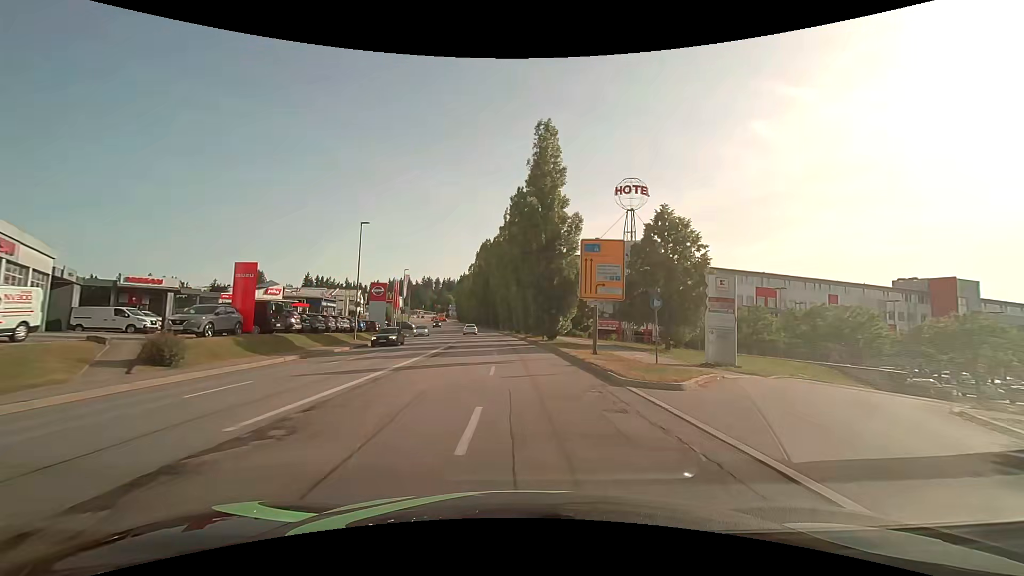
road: tertiary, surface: asphalt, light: Day
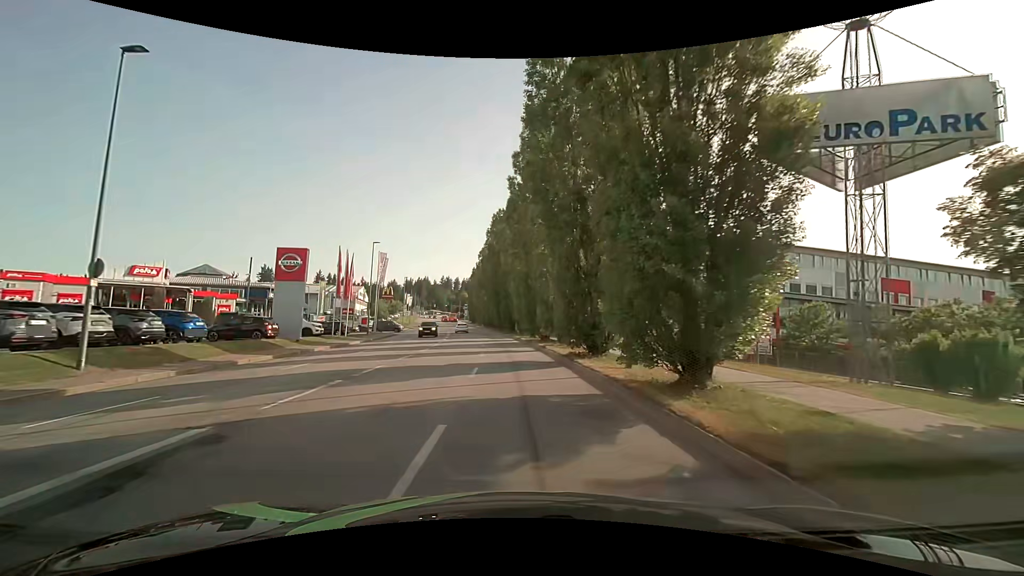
(-0.1, +28.3) m; -2°
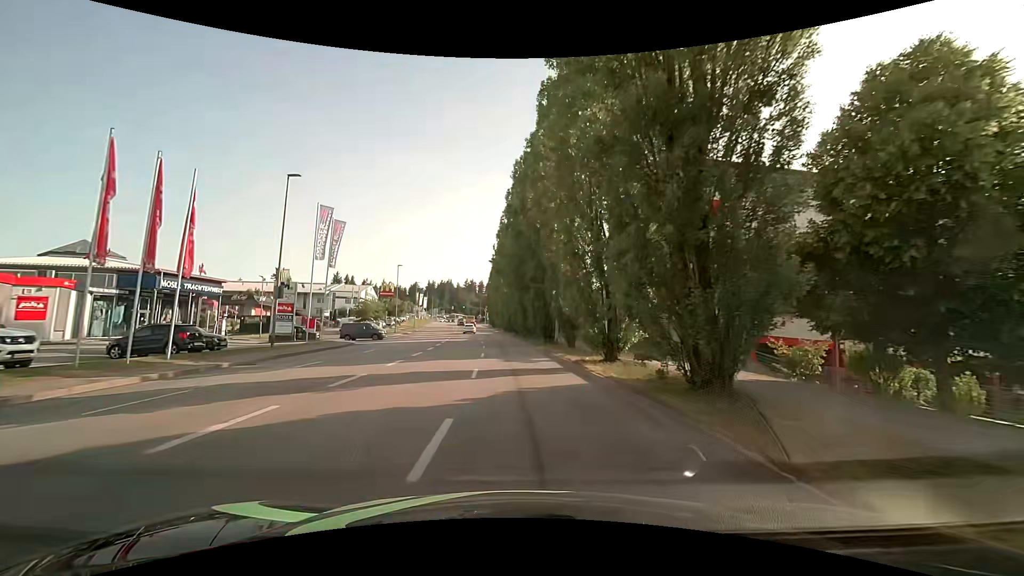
(-0.9, +26.7) m; -3°
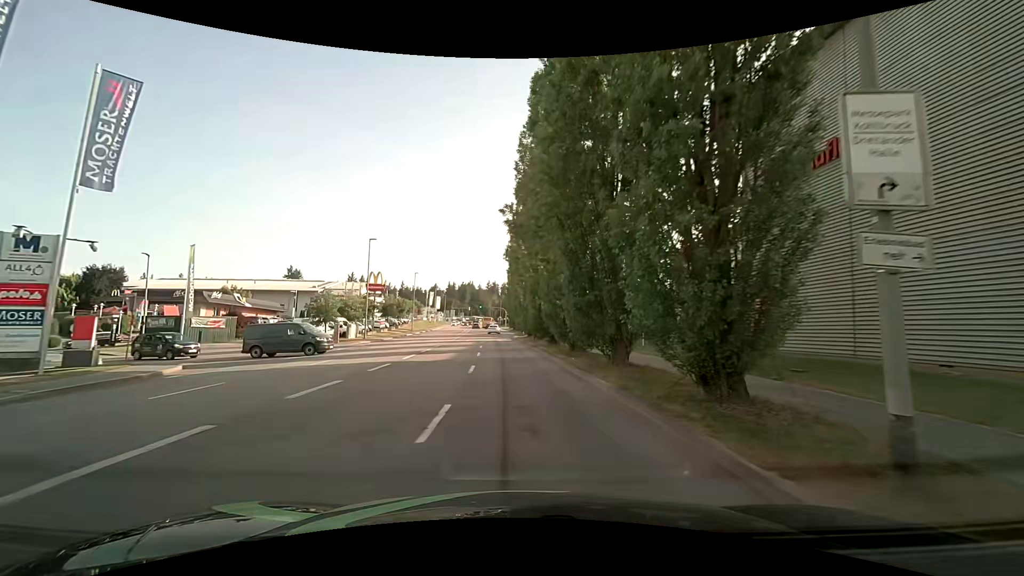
(-0.5, +25.7) m; -3°
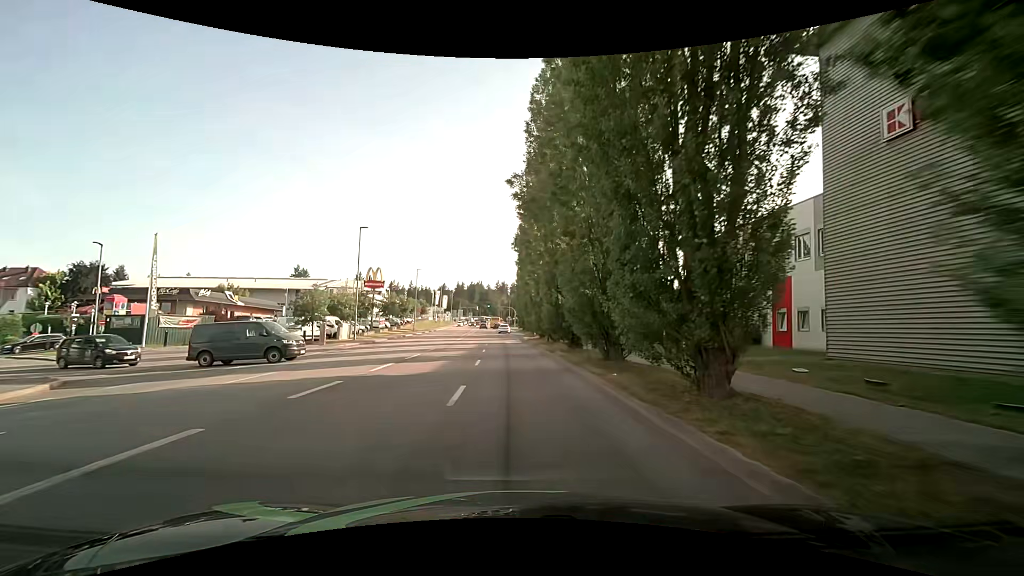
(0.0, +6.3) m; -1°
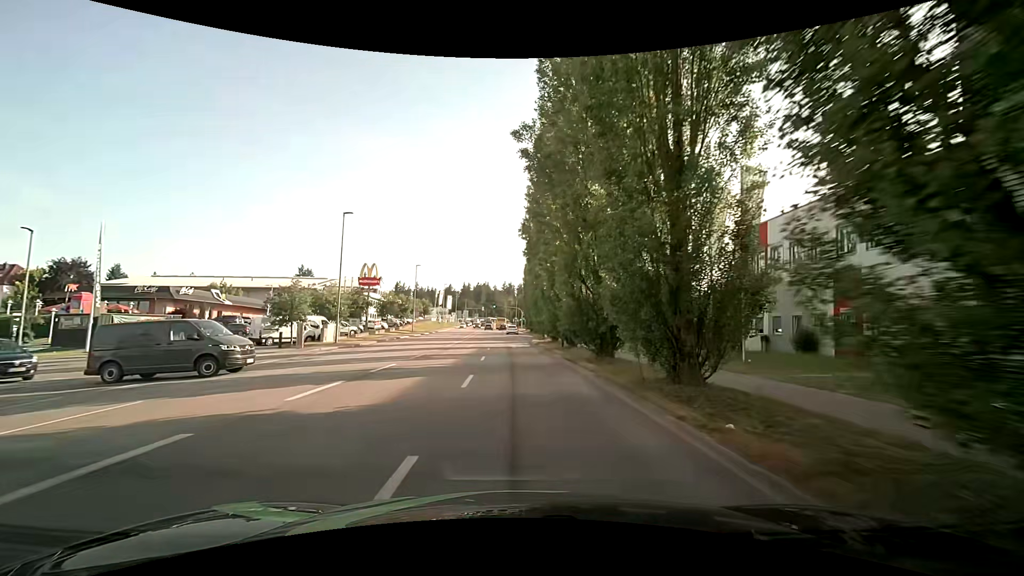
(-0.1, +6.3) m; 0°
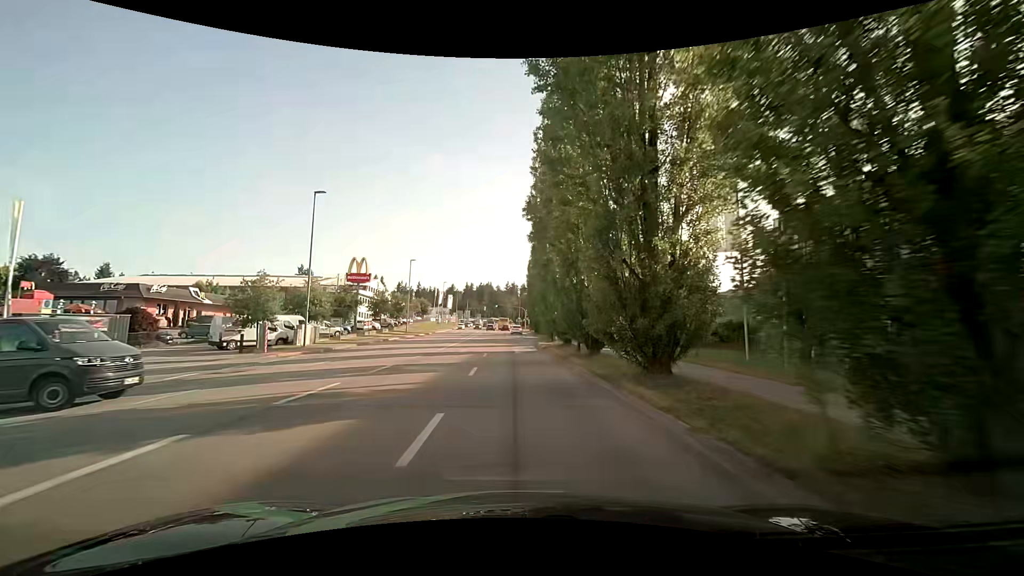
(-0.2, +6.4) m; -2°
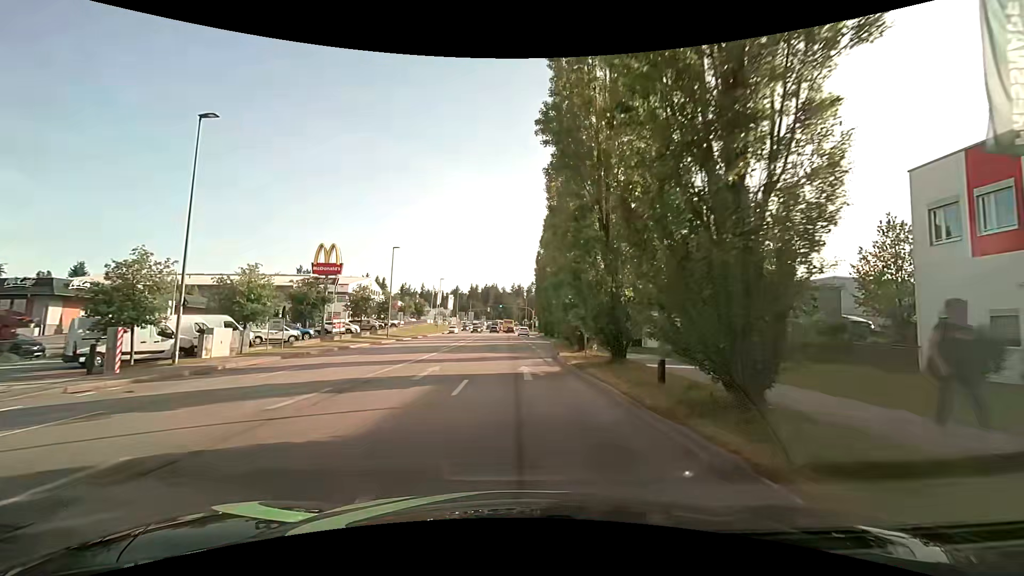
(0.0, +12.8) m; -1°
(0, +10) (0, +20) (0, +30) (0, +40) (0, +50) (-1, +60) (-1, +70) (-1, +80) (-1, +90) (-1, +100) m
